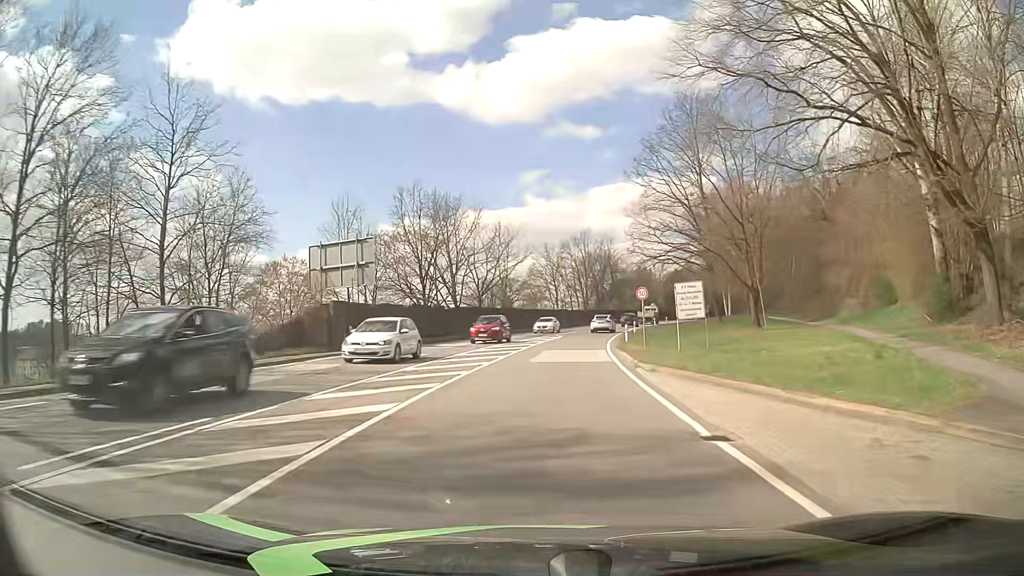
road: primary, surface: asphalt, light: Day
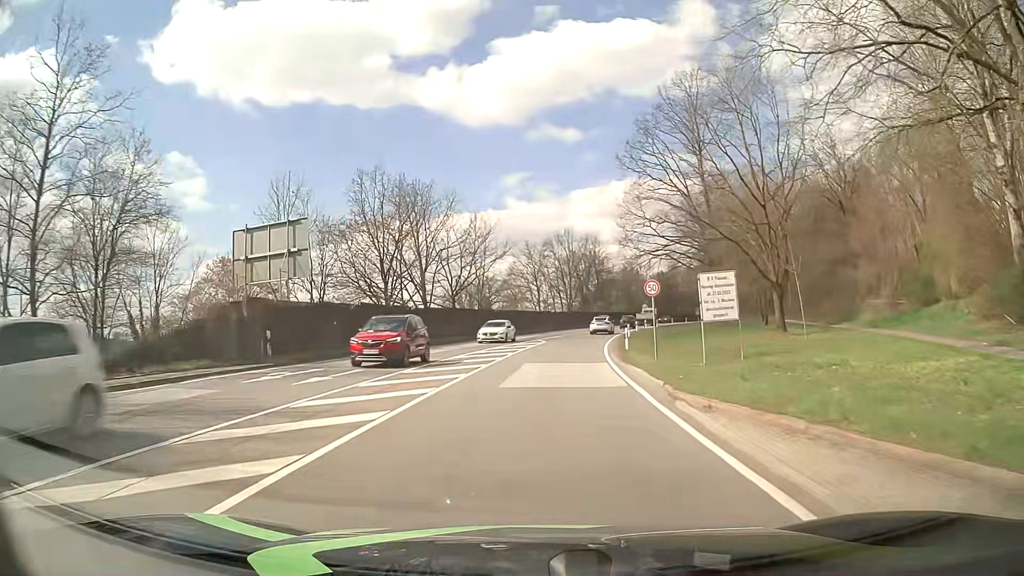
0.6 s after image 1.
(+0.1, +7.6) m; +1°
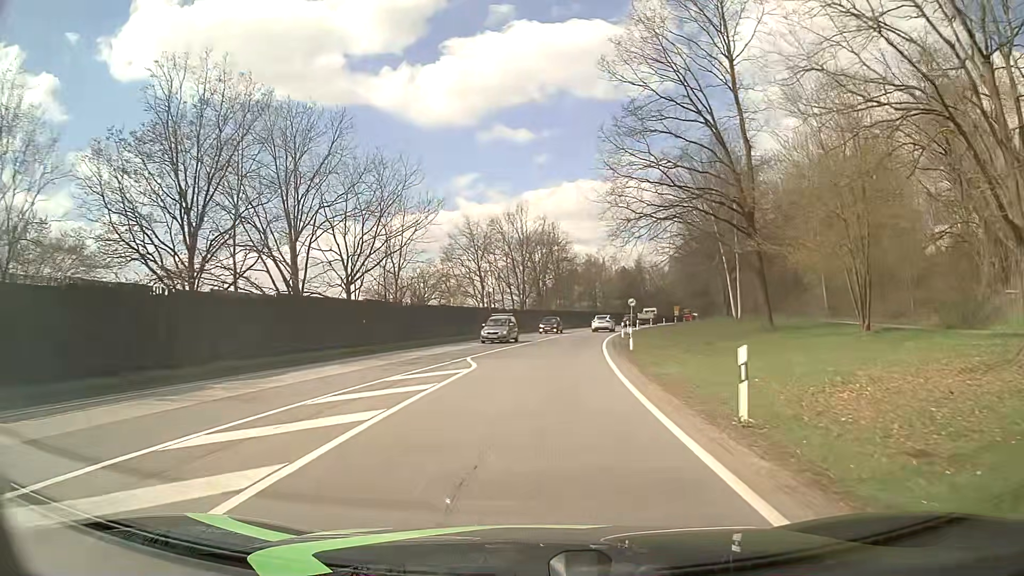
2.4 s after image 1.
(+1.1, +22.8) m; +6°
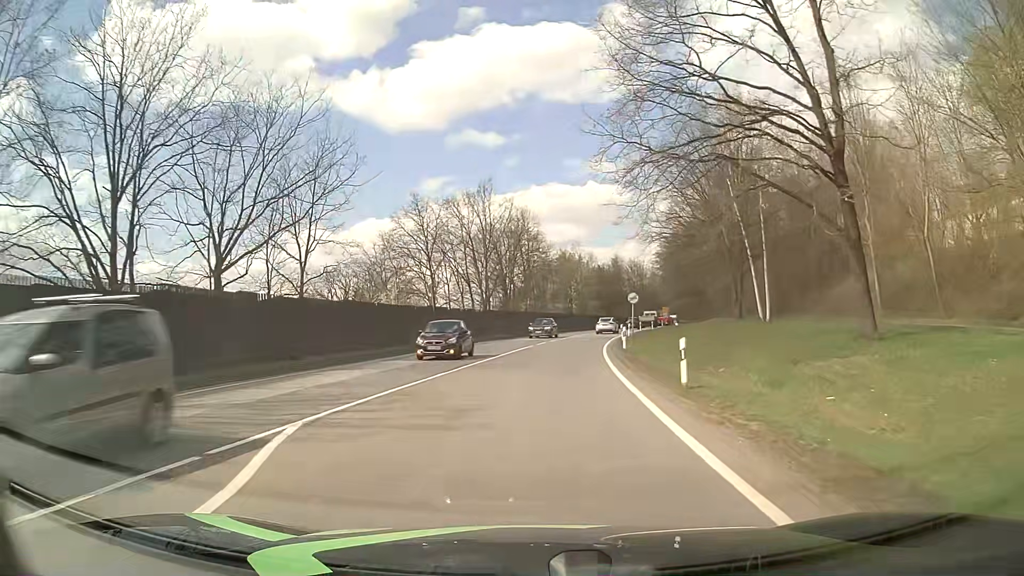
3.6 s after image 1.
(+0.1, +15.2) m; +2°
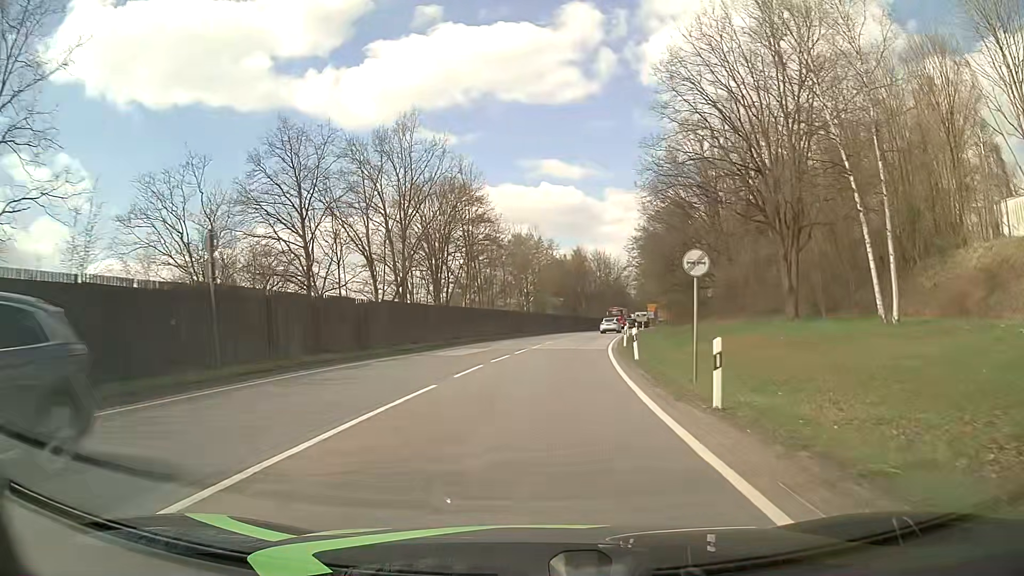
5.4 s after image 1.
(+0.6, +22.8) m; +3°
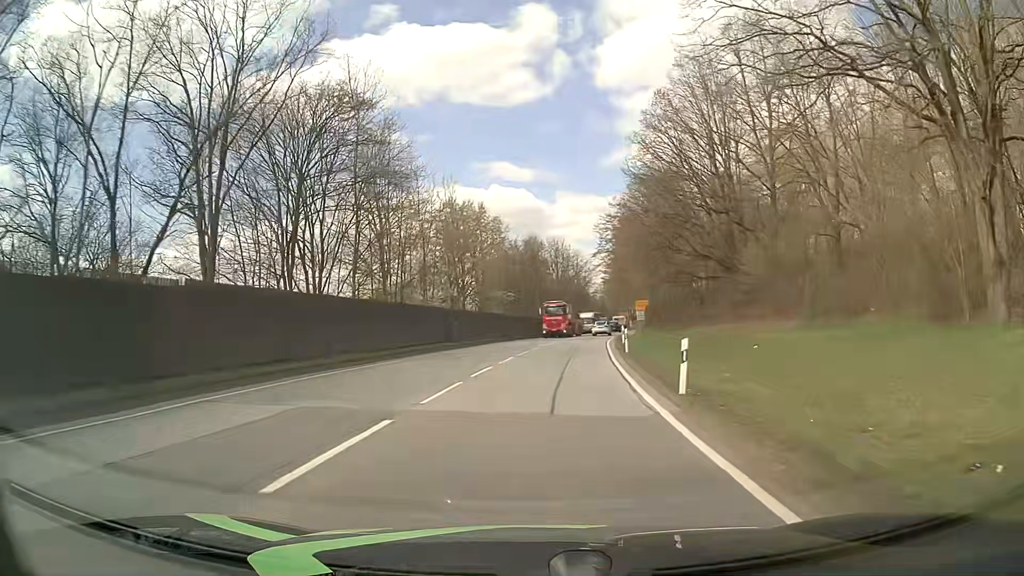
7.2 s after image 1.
(+1.1, +22.8) m; +5°
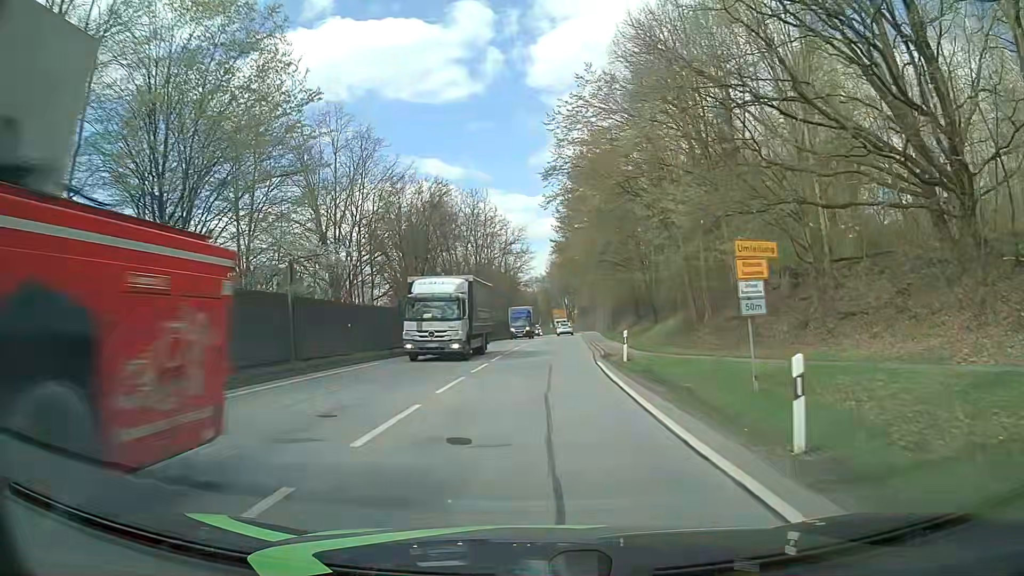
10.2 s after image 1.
(+2.1, +38.1) m; +6°
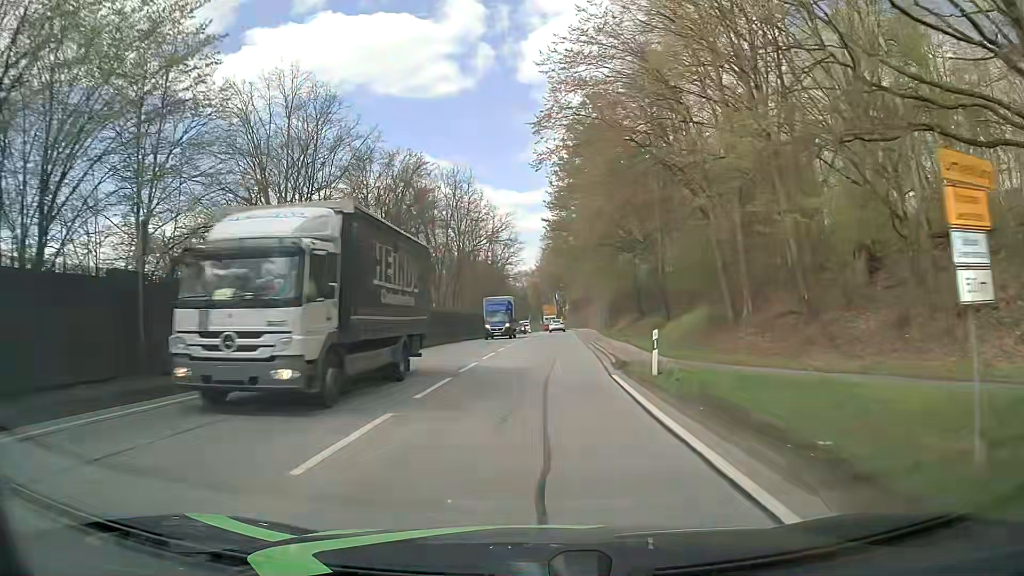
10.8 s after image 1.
(+0.1, +7.7) m; +1°
